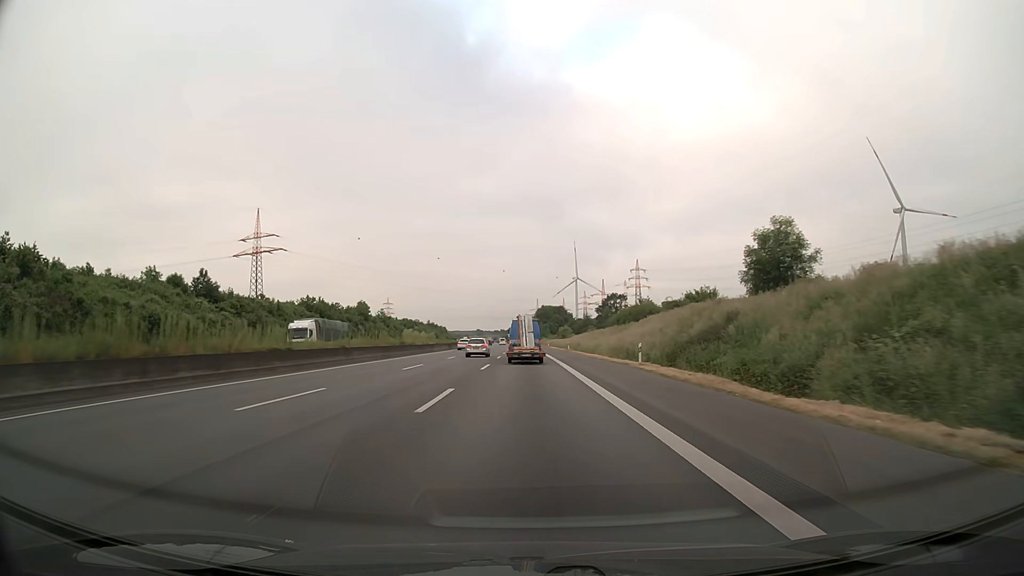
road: motorway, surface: asphalt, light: Day
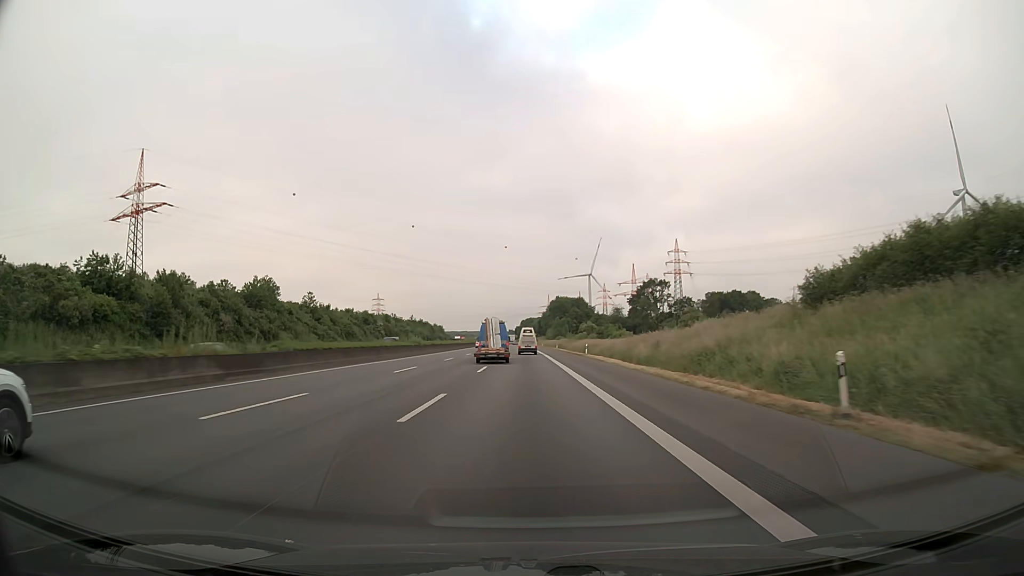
(-0.3, +73.7) m; -1°
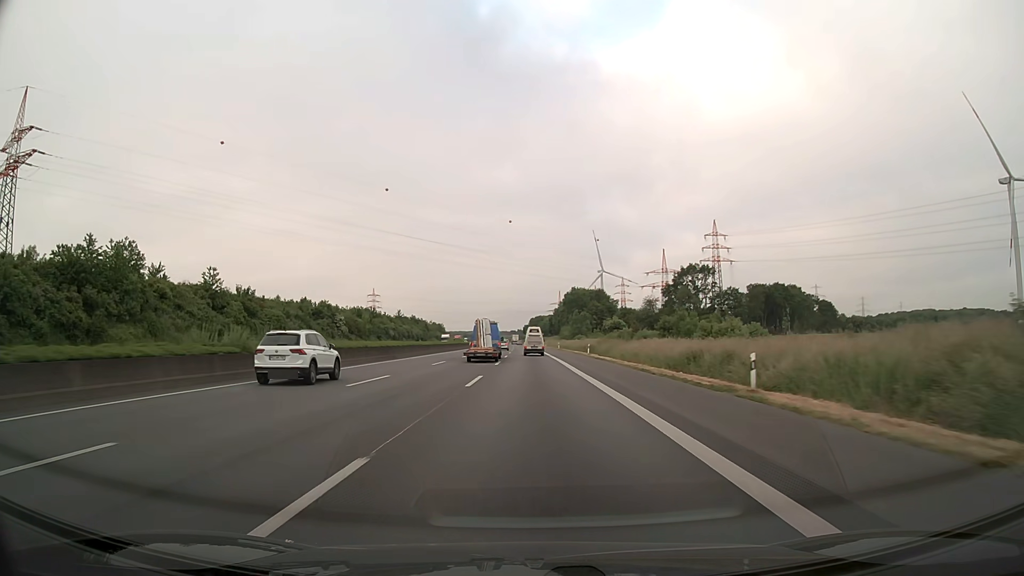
(-0.3, +45.2) m; -1°
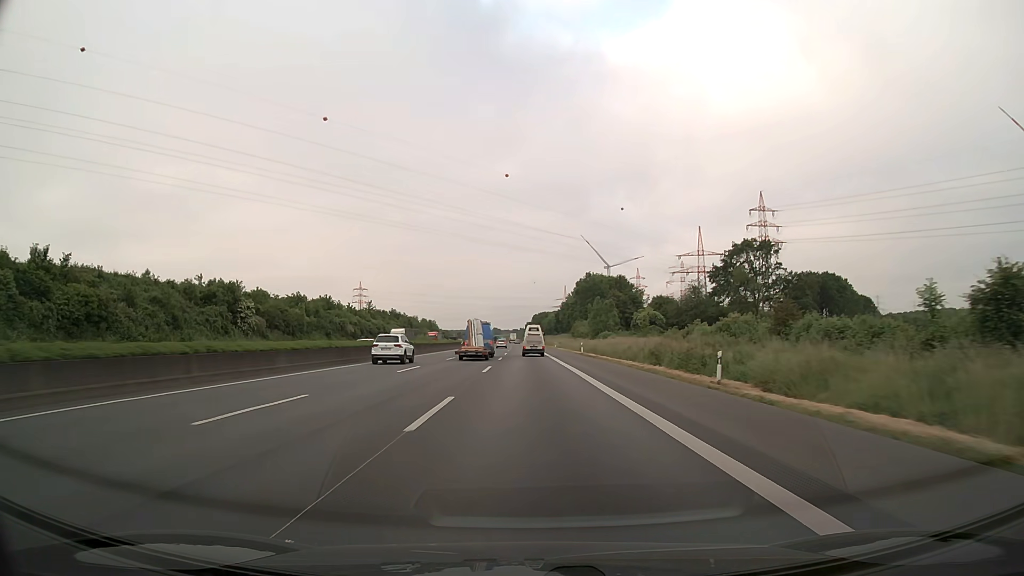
(-0.1, +45.8) m; 0°
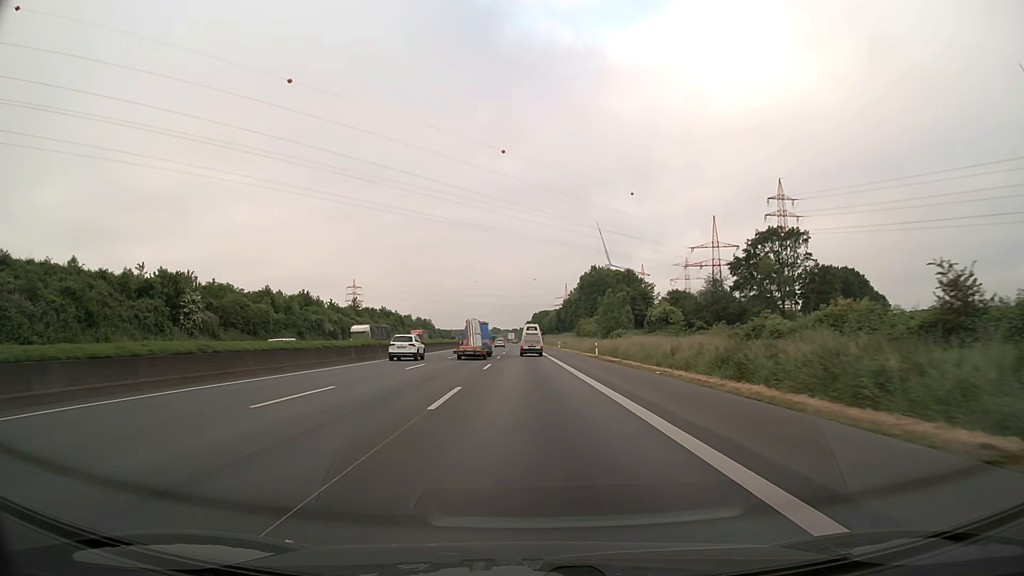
(0.0, +15.2) m; 0°
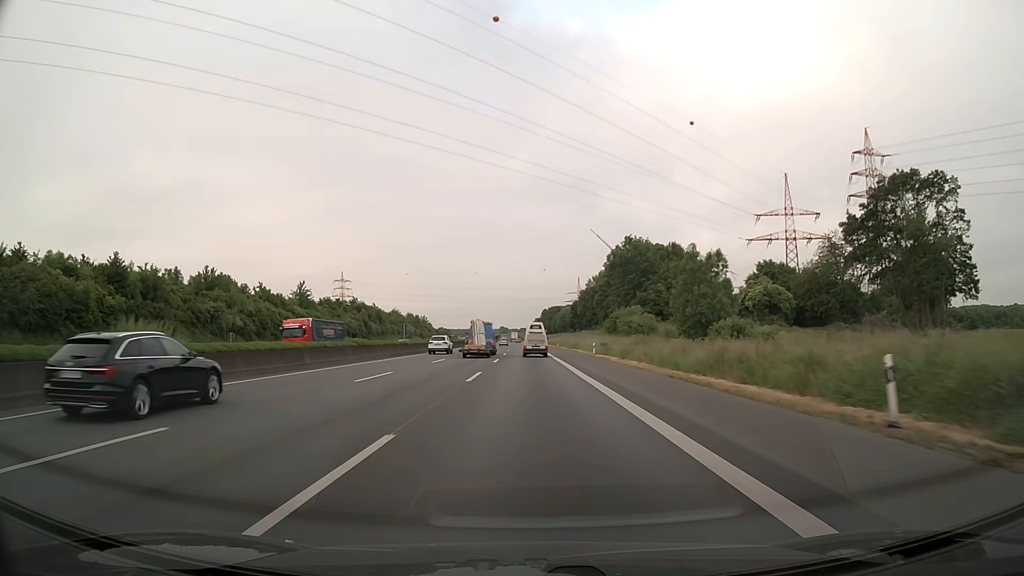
(-0.2, +45.4) m; -1°
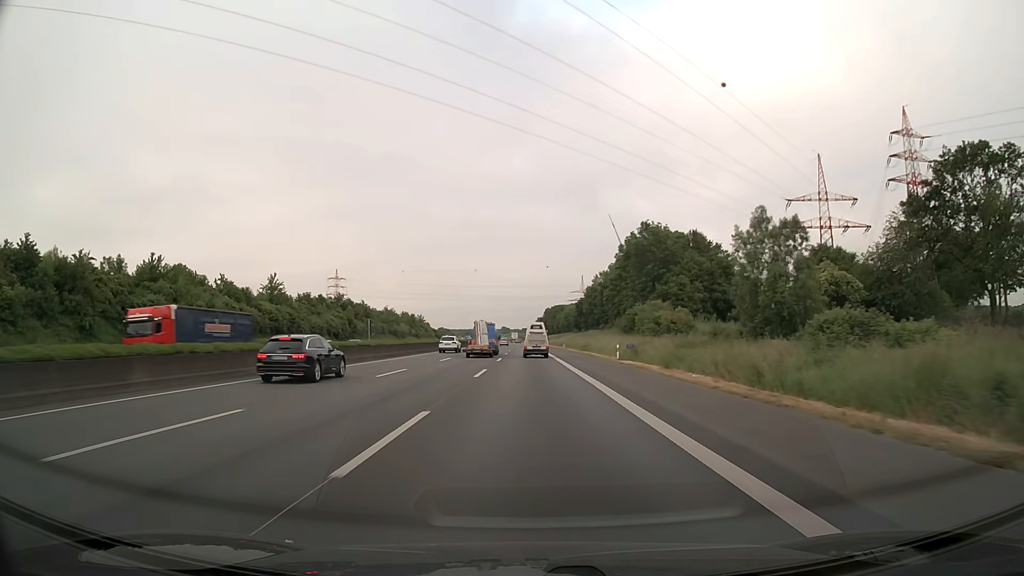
(0.0, +15.0) m; 0°
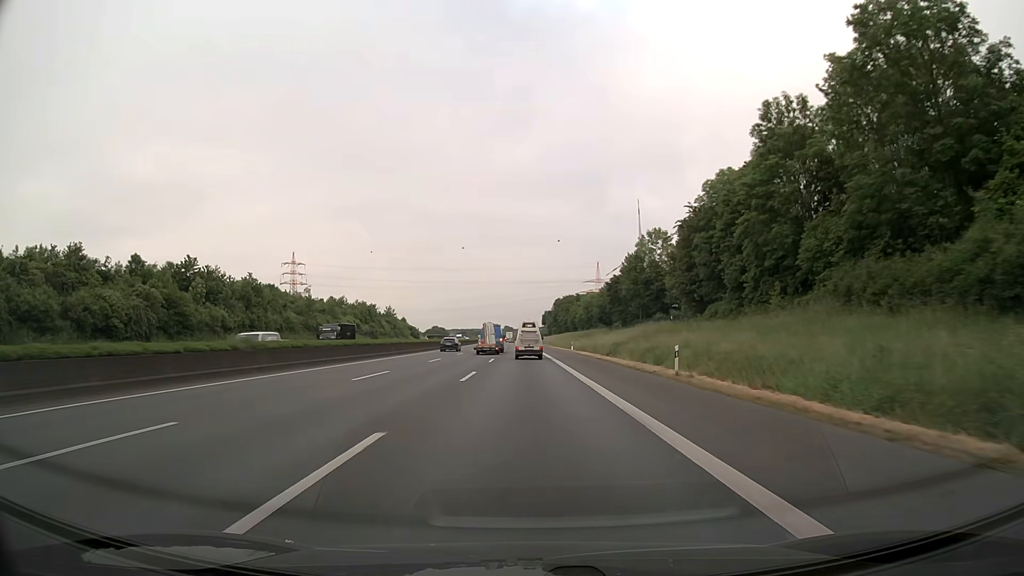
(-0.1, +74.3) m; 0°
(0, +10) (0, +20) (0, +30) (0, +40) (0, +50) (0, +60) (0, +70) (-1, +80) (-1, +90) (-1, +100) m
